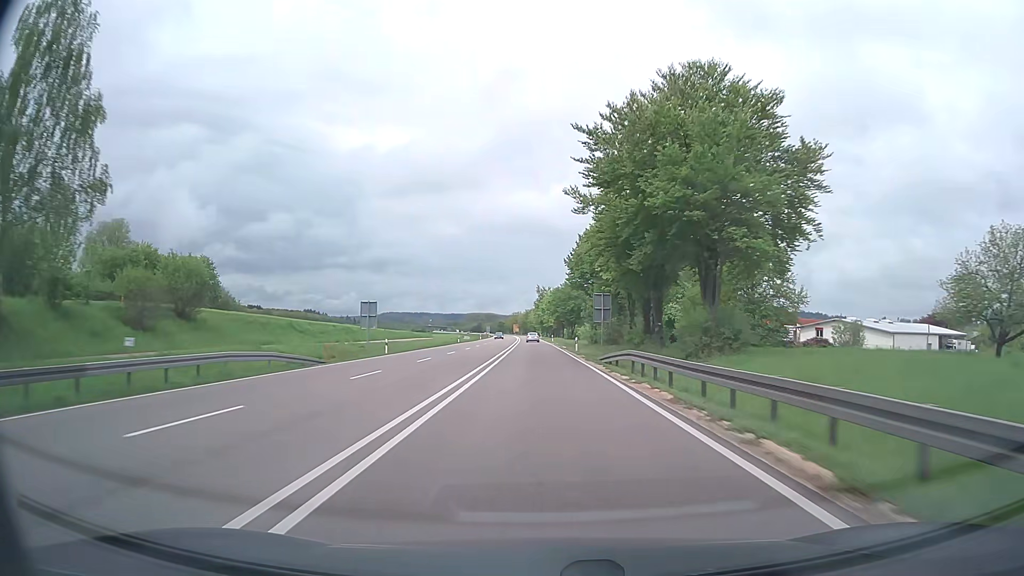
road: trunk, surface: asphalt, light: Day
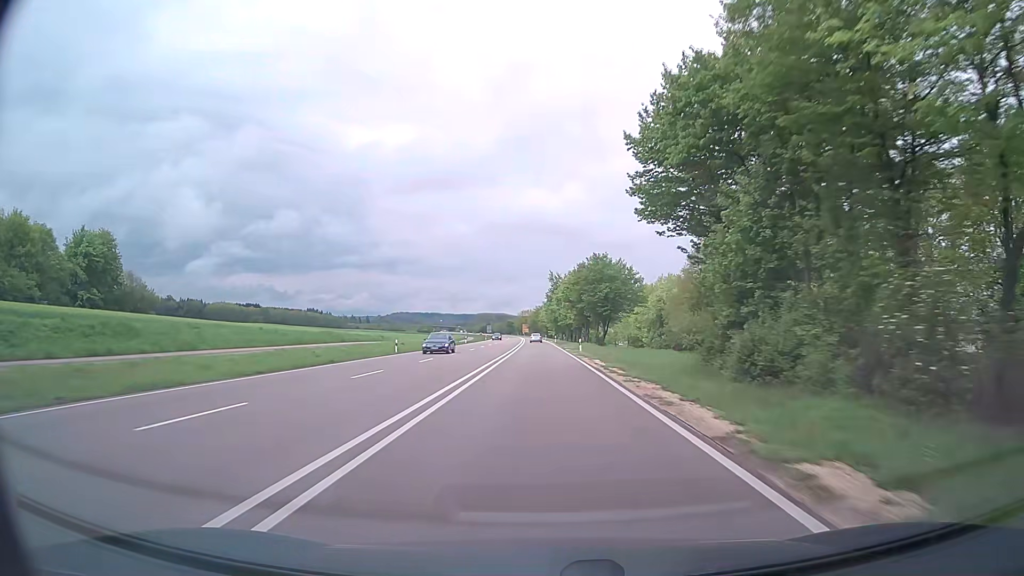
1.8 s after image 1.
(-0.5, +47.5) m; -1°
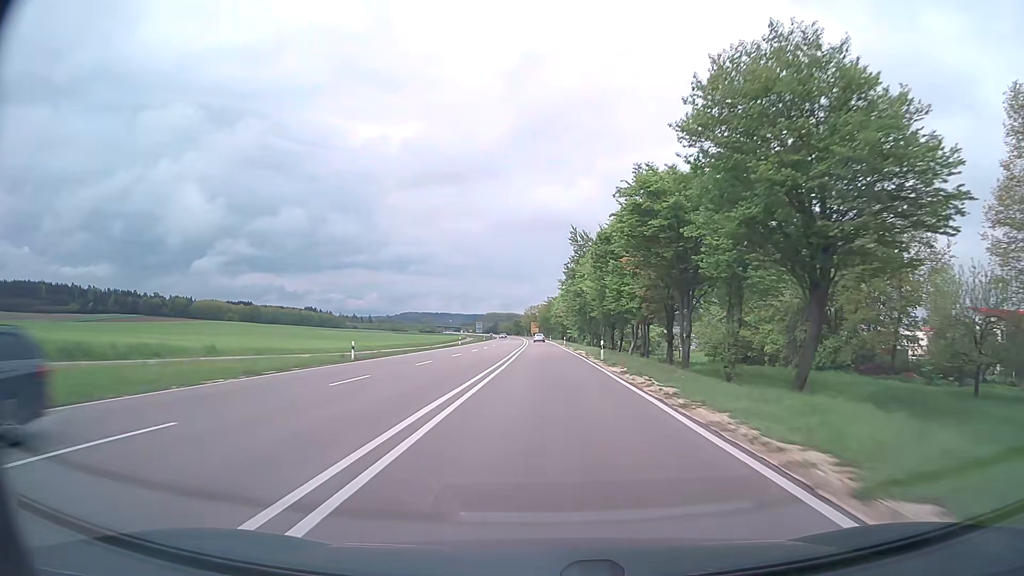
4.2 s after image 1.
(-0.6, +63.5) m; -1°
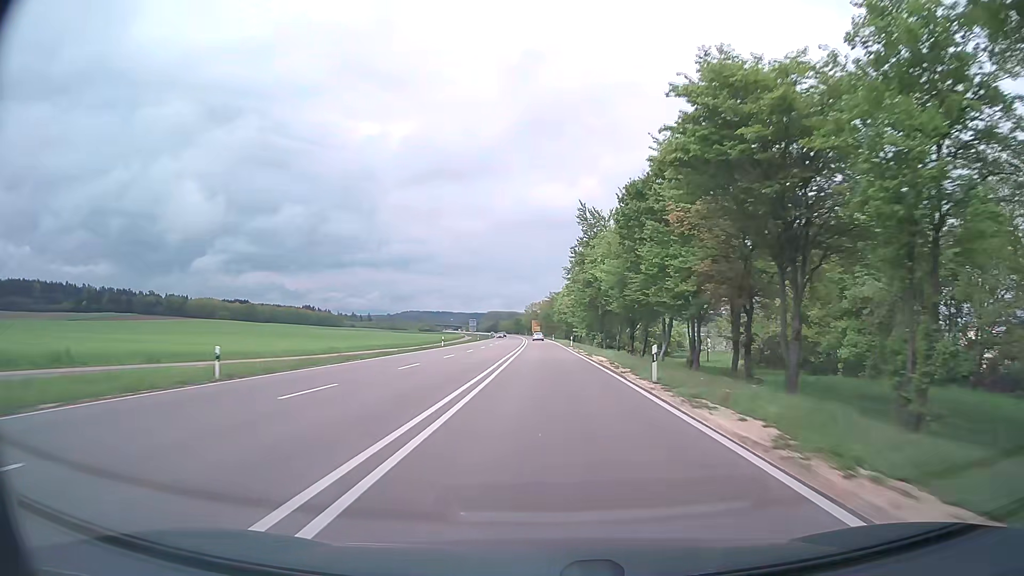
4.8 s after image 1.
(0.0, +15.8) m; 0°
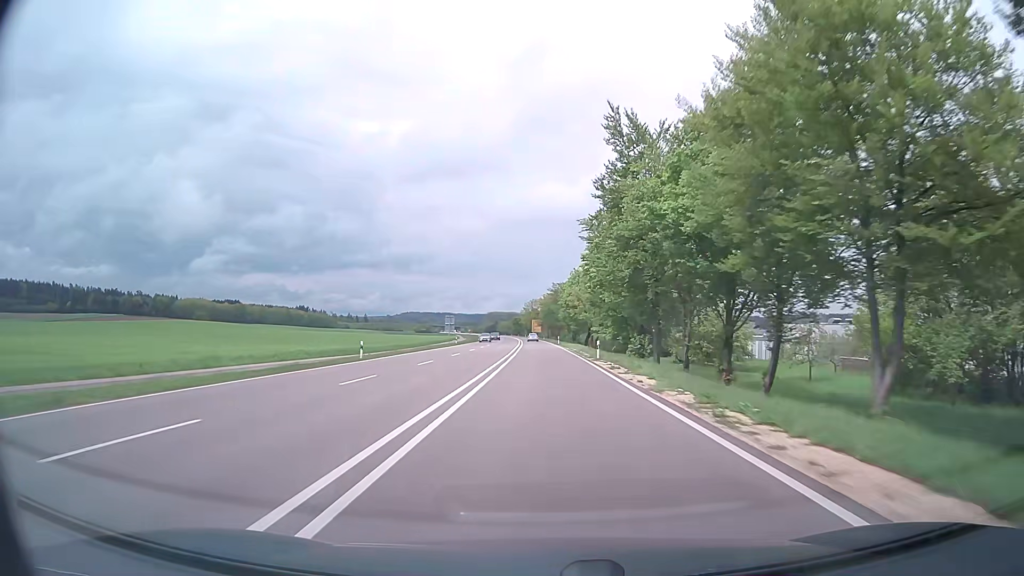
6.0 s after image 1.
(0.0, +31.7) m; 0°
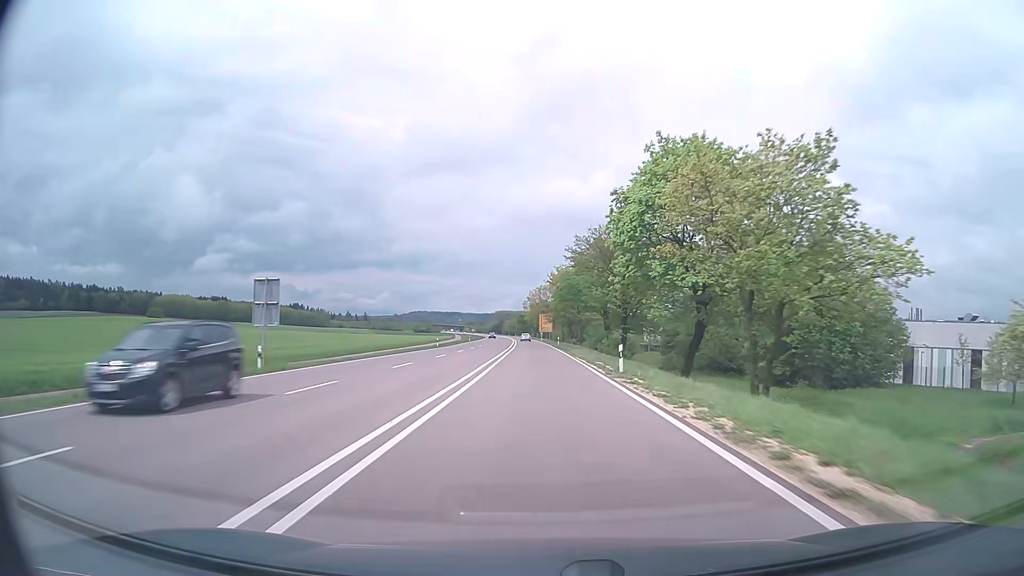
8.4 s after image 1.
(-0.4, +63.3) m; -1°
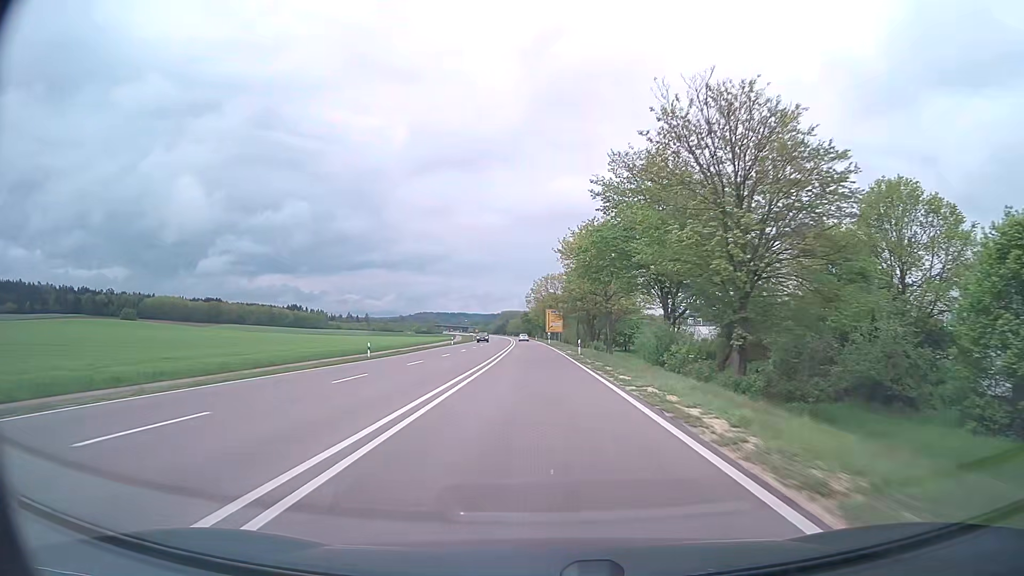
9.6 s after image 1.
(-0.1, +31.6) m; -1°
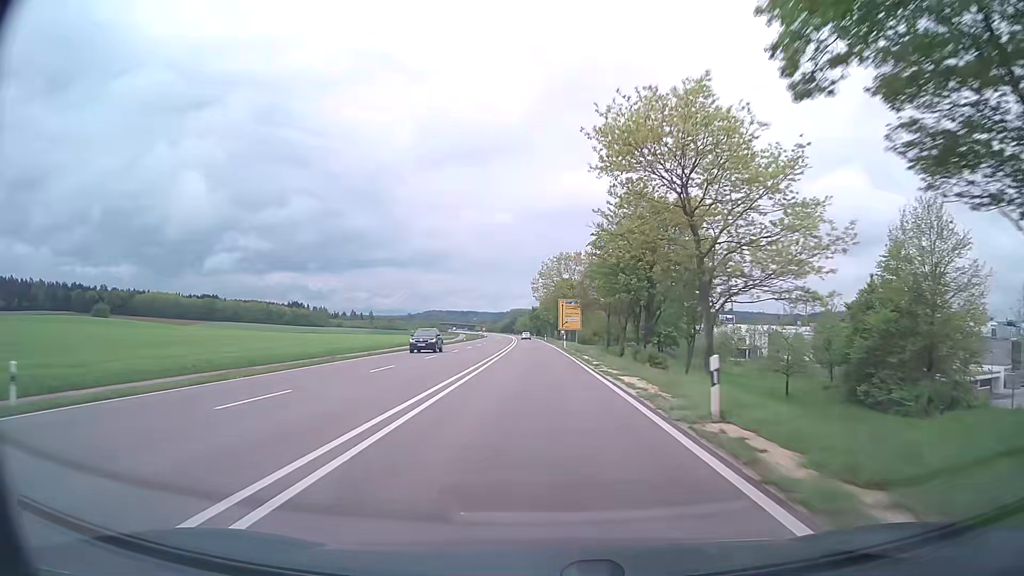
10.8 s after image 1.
(-0.2, +31.6) m; -1°
(0, +10) (0, +20) (0, +30) (0, +40) (-1, +50) (-1, +60) (-1, +70) (-1, +80) (-2, +90) (-2, +100) m
